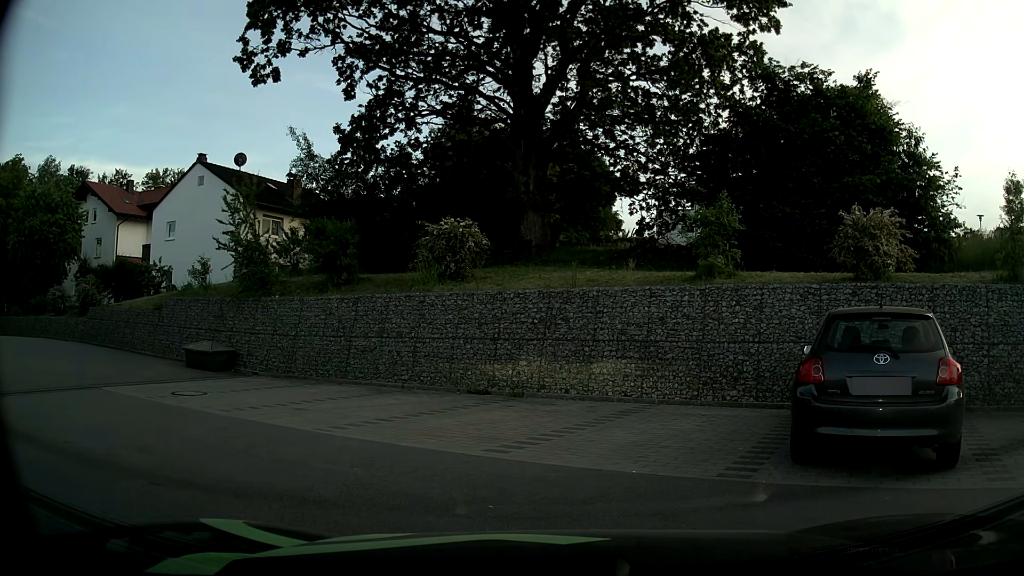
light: Day
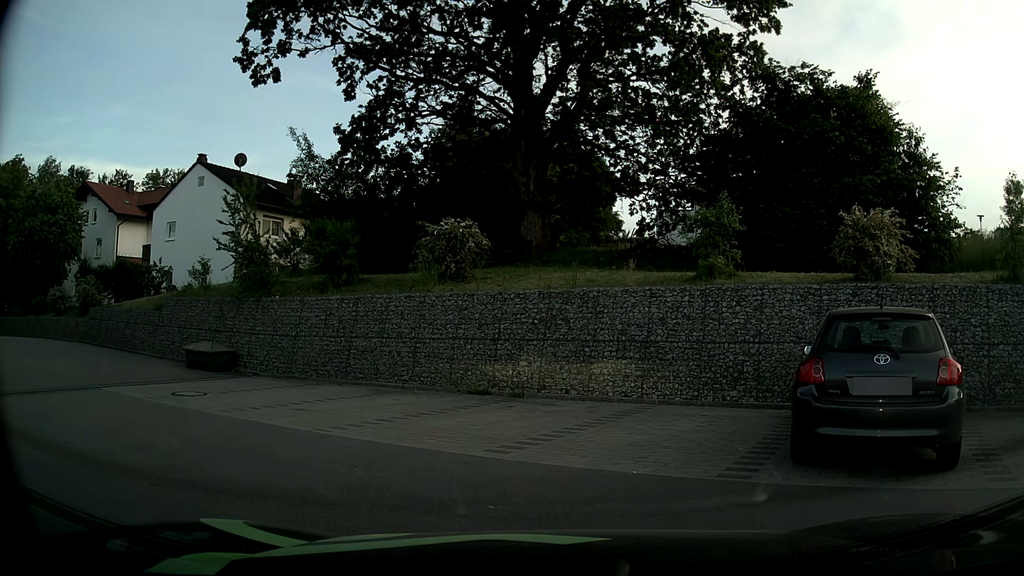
(0.0, 0.0) m; 0°
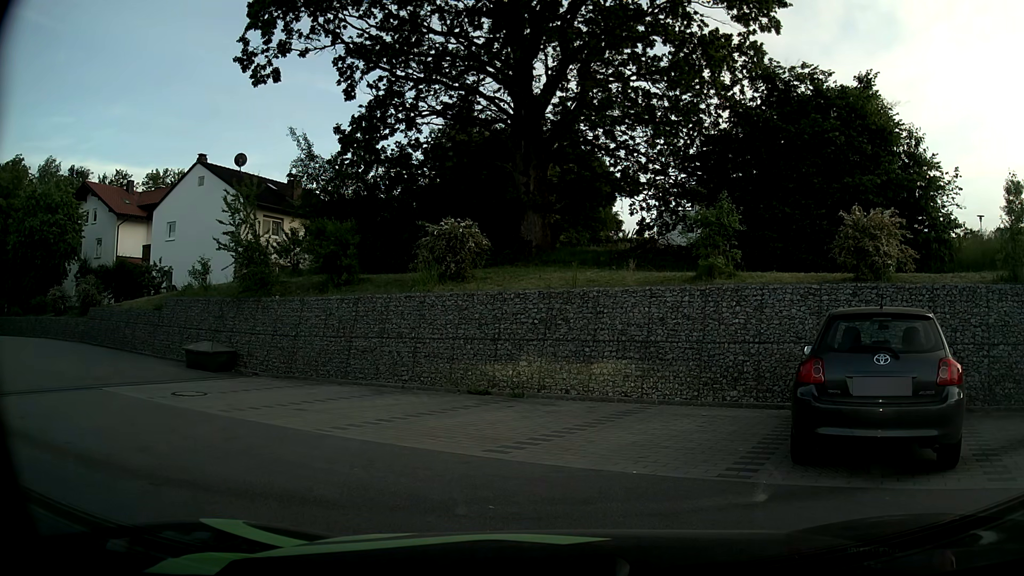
(0.0, 0.0) m; 0°
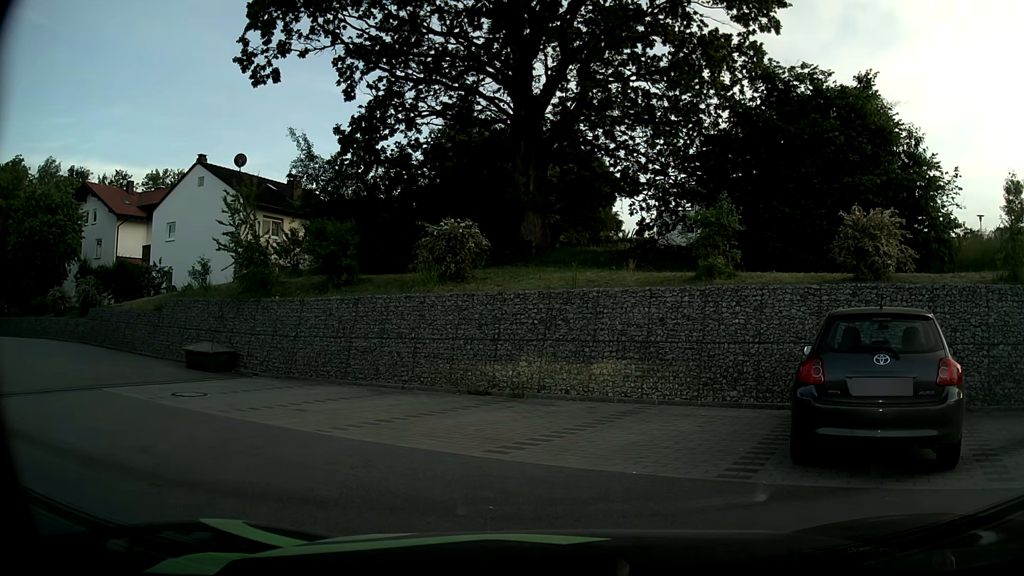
(0.0, 0.0) m; 0°
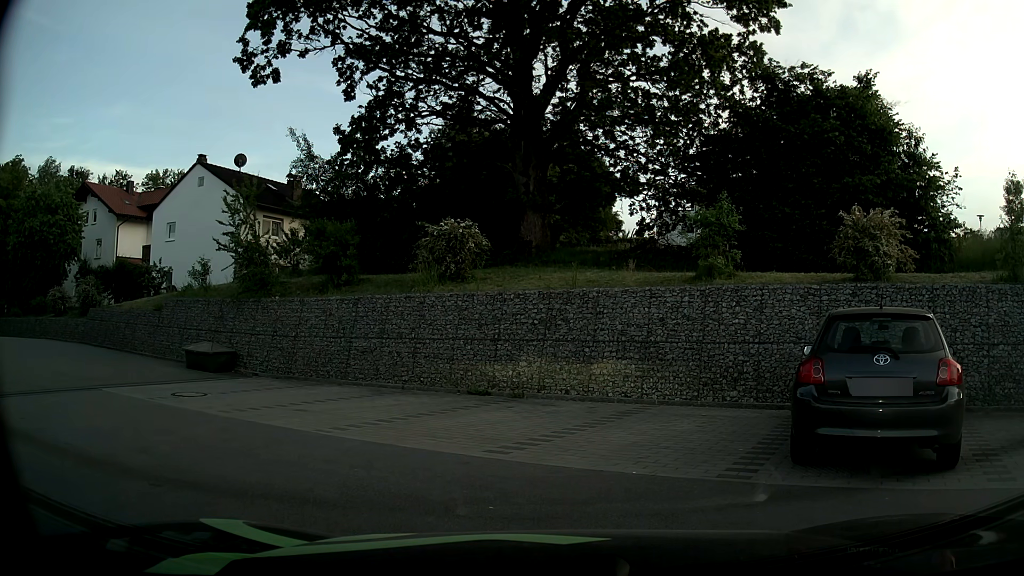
(0.0, 0.0) m; 0°
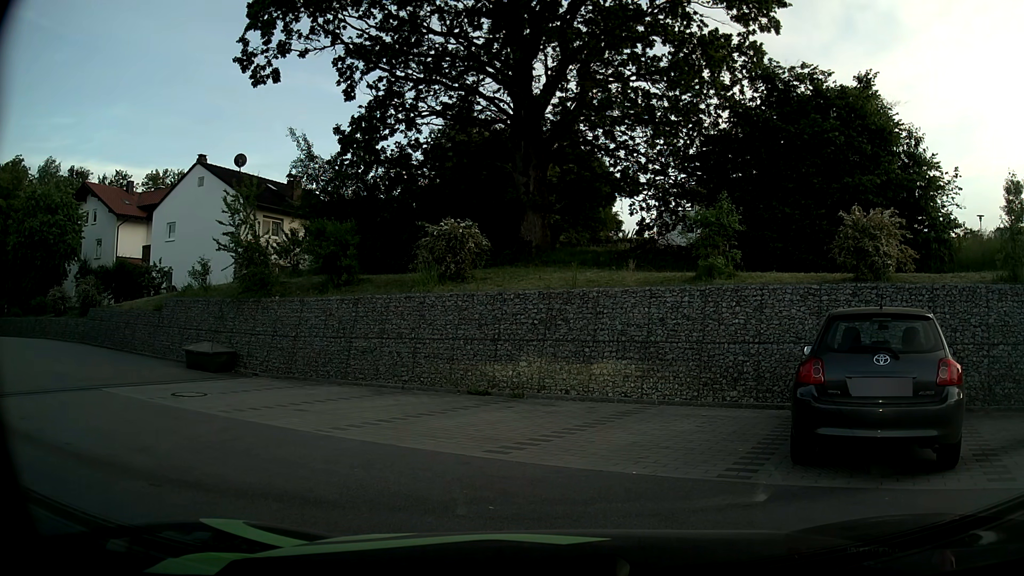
(0.0, 0.0) m; 0°
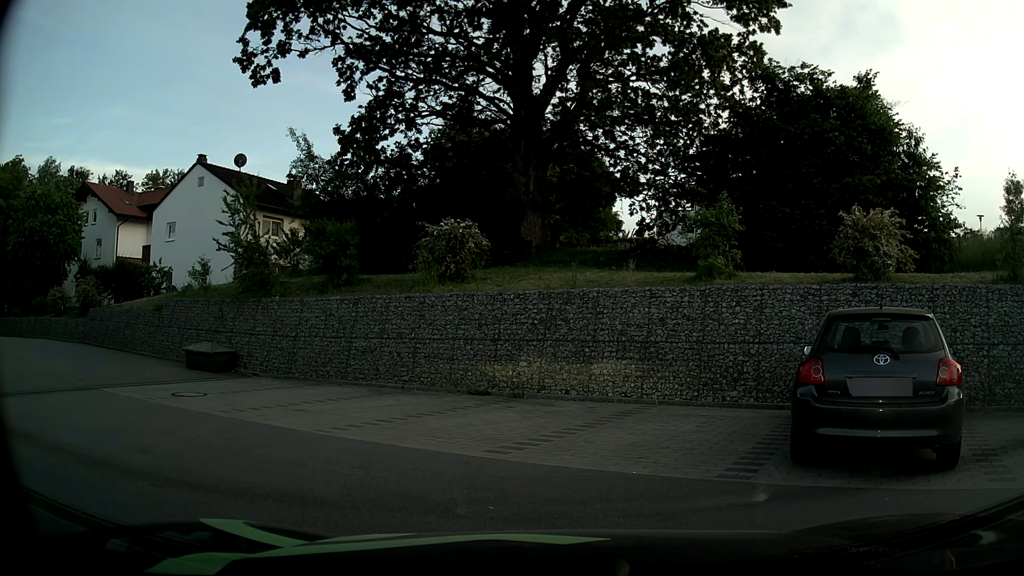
(0.0, 0.0) m; 0°
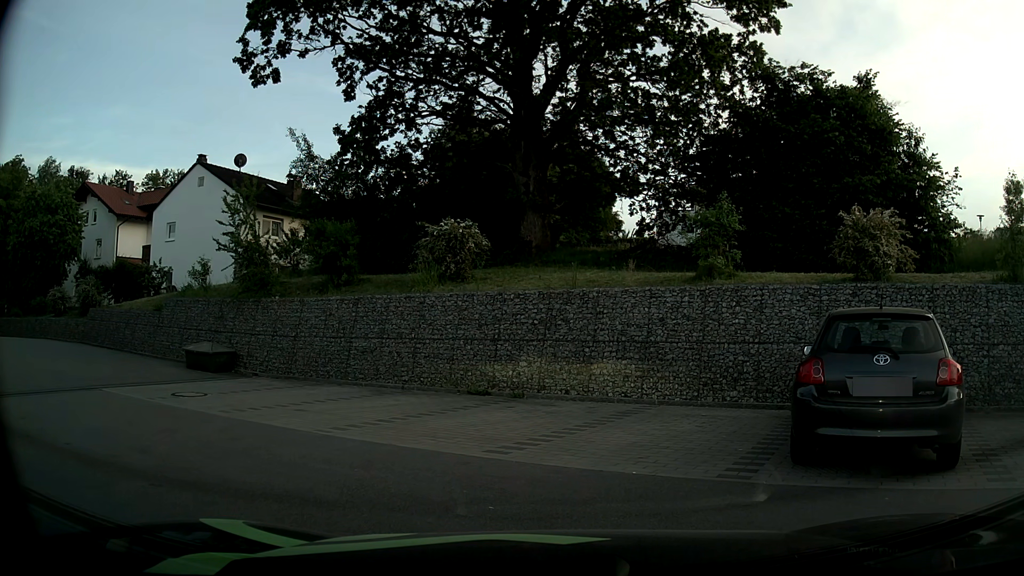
(0.0, 0.0) m; 0°
